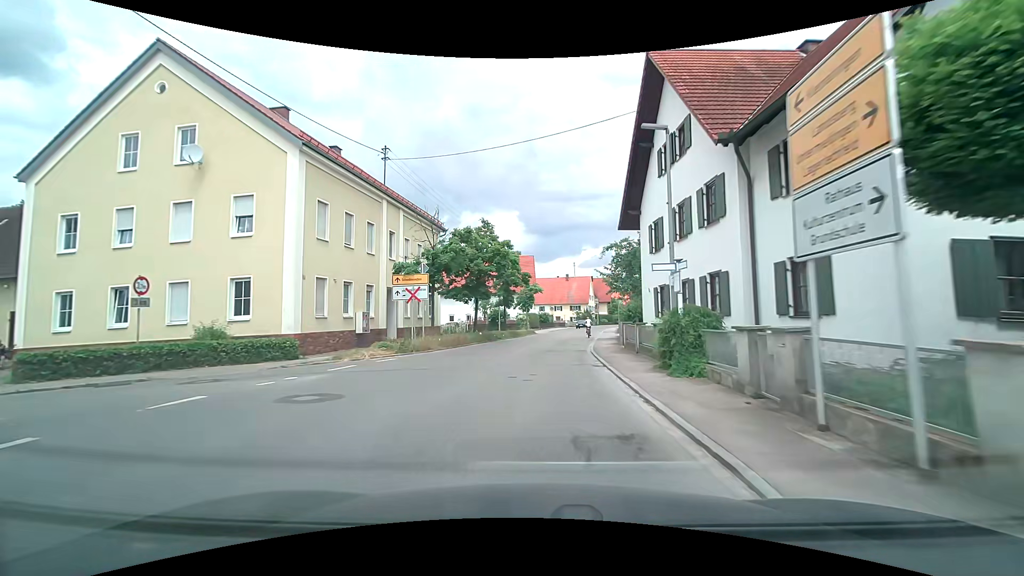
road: tertiary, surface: asphalt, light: Day
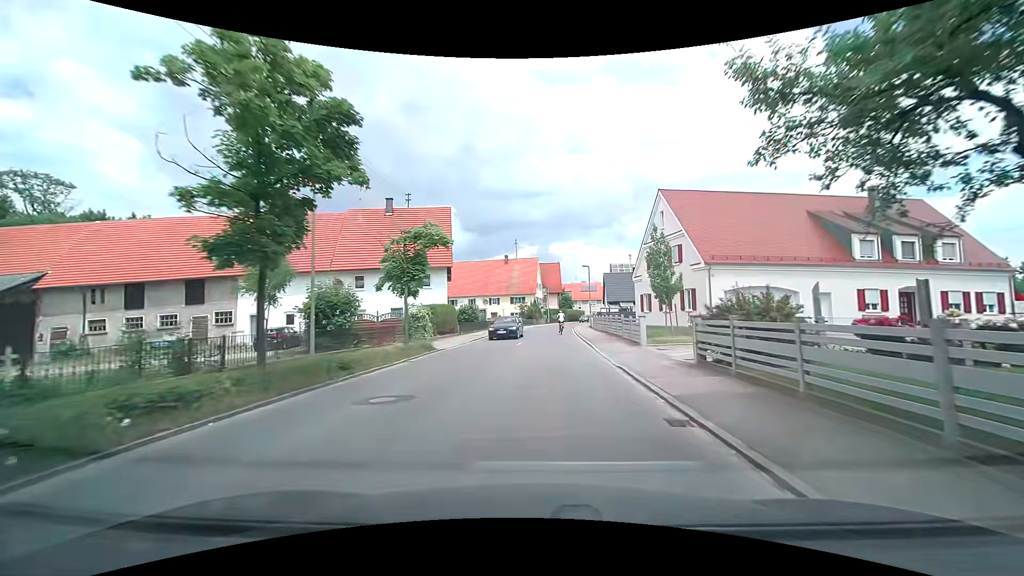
(+1.4, +31.8) m; +7°
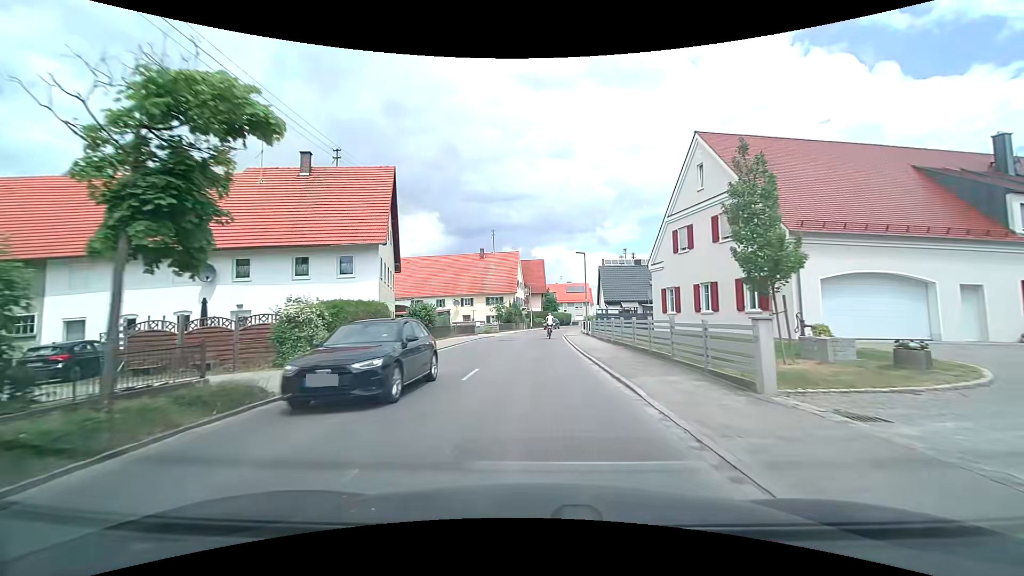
(+0.3, +12.6) m; +3°
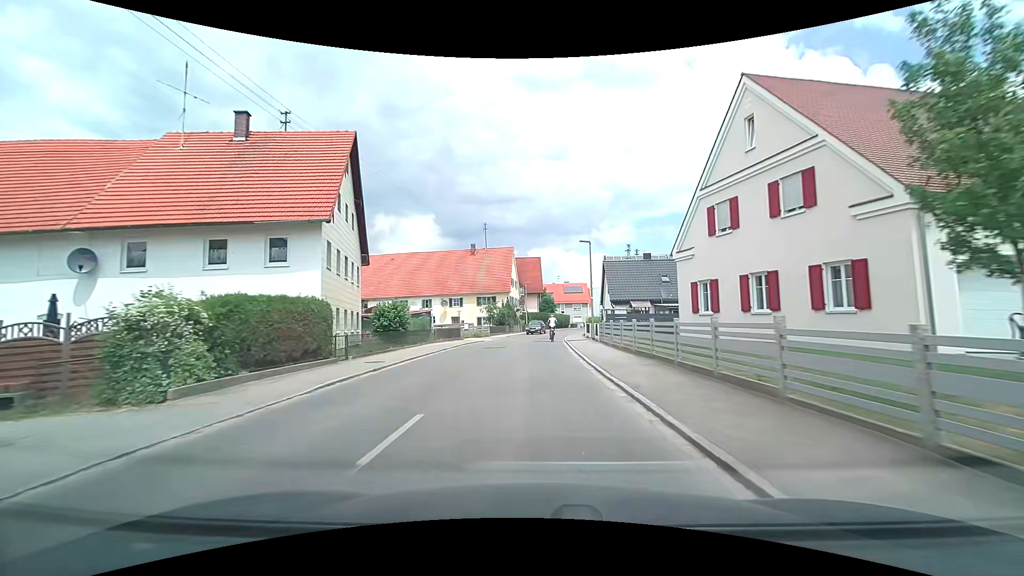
(0.0, +6.3) m; 0°
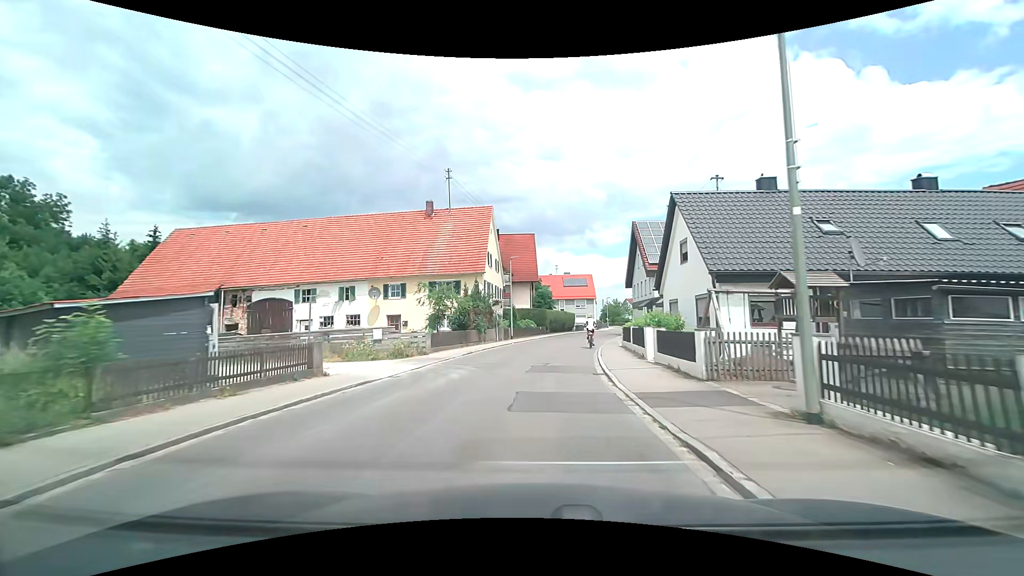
(0.0, +24.8) m; 0°
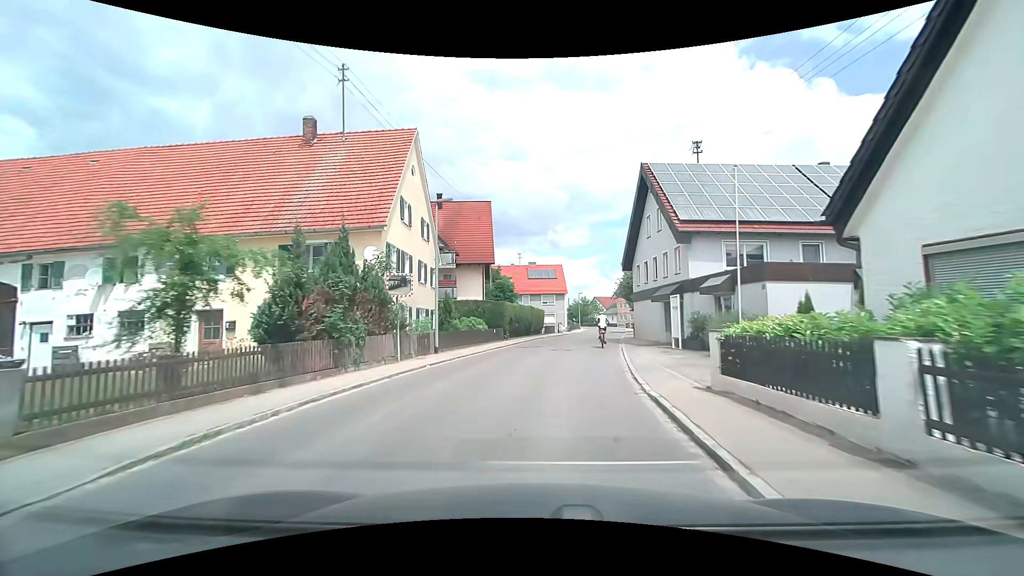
(+0.5, +17.2) m; +4°
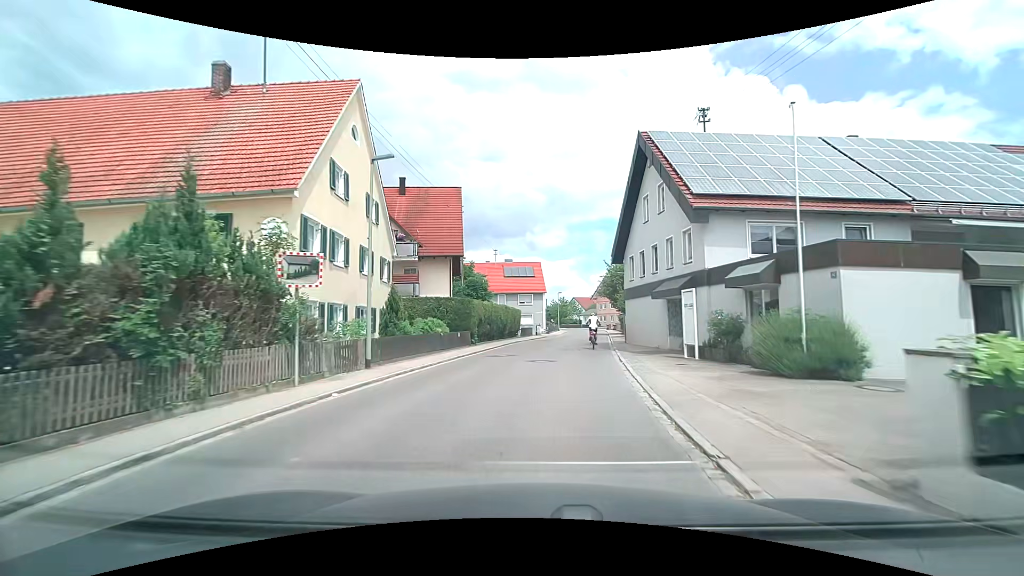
(+0.1, +5.4) m; +2°
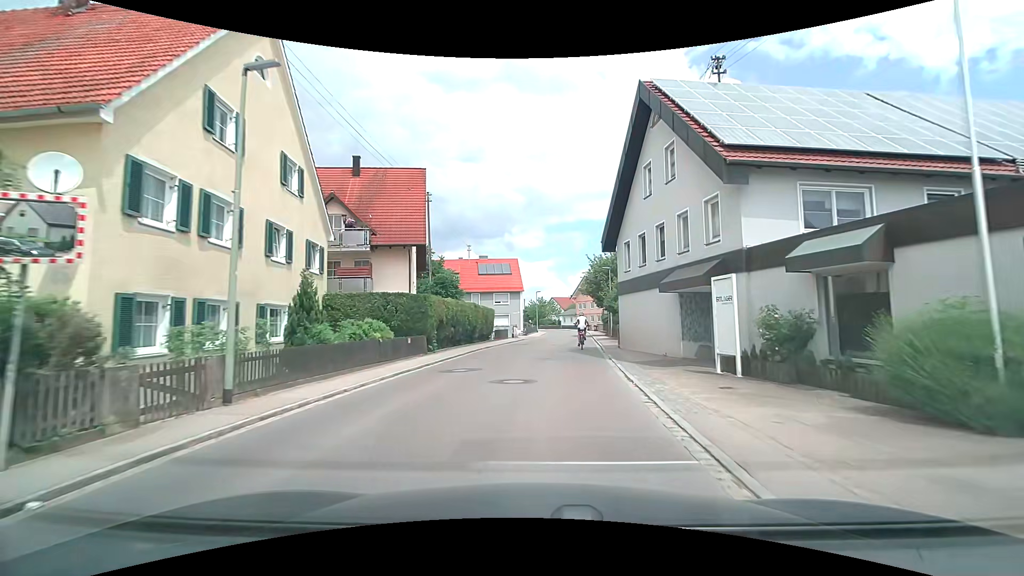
(+0.2, +5.3) m; +2°
(+1, +10) (+2, +20) (+3, +30) (+4, +40) (+6, +50) (+7, +60) (+8, +70) (+9, +79) (+8, +89) (+7, +99) m
